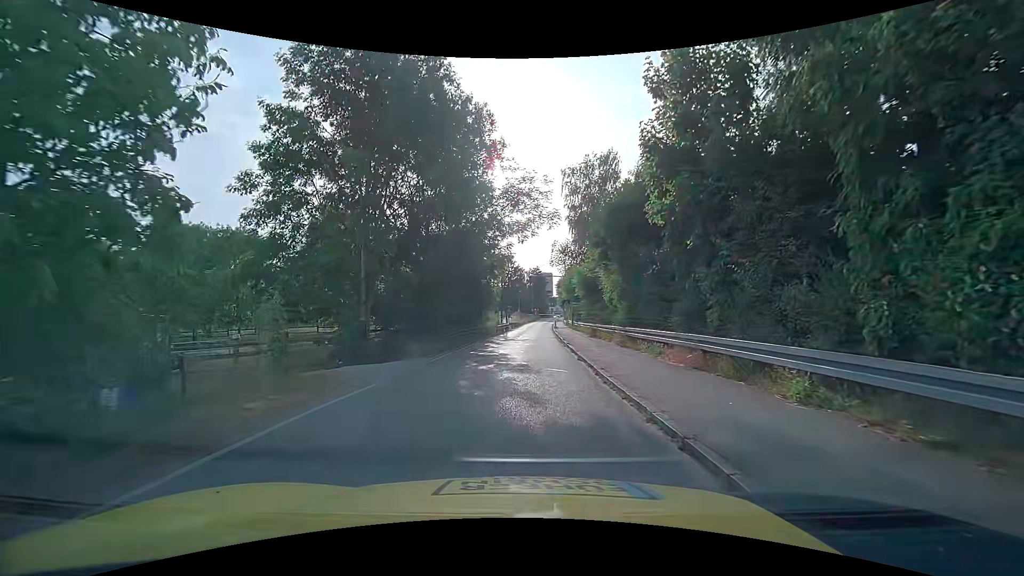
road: unclassified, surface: asphalt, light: Day
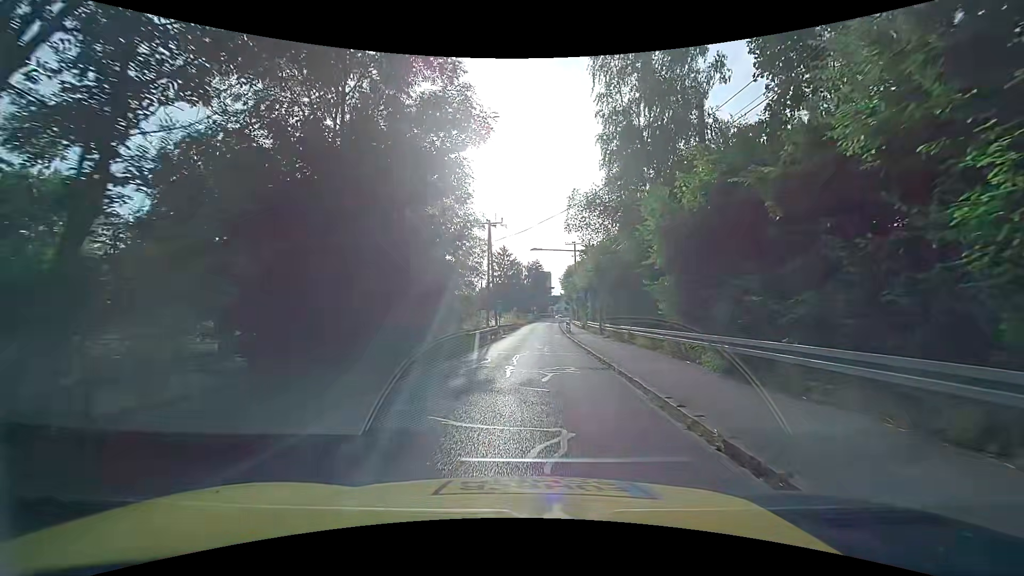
(+0.2, +20.9) m; +1°
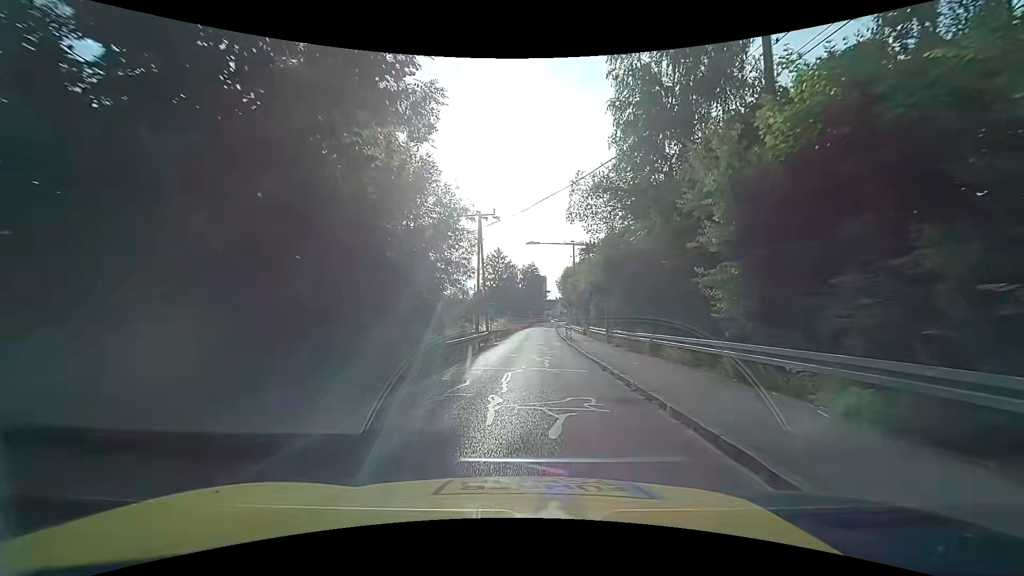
(0.0, +5.1) m; 0°
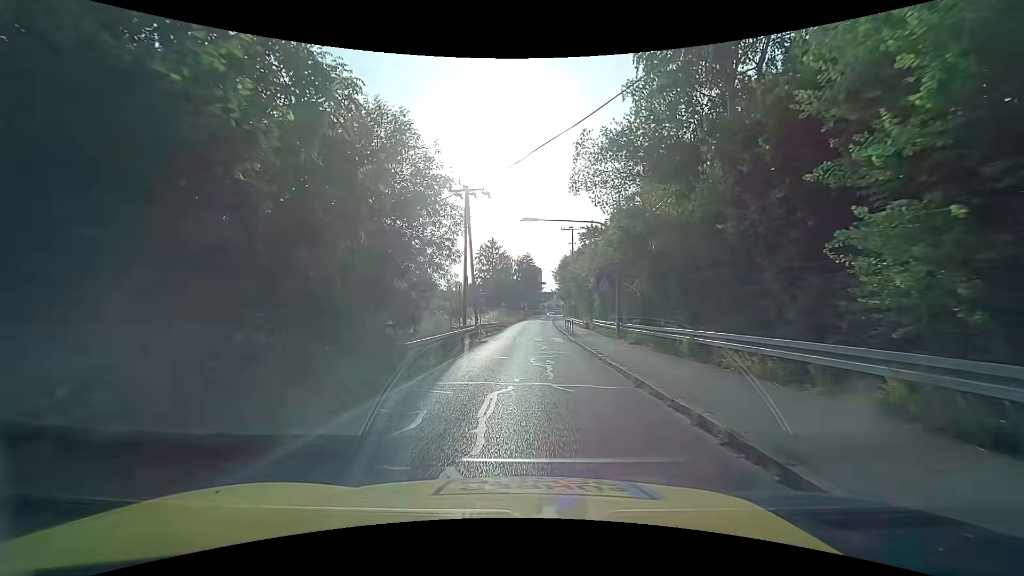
(0.0, +4.6) m; +1°
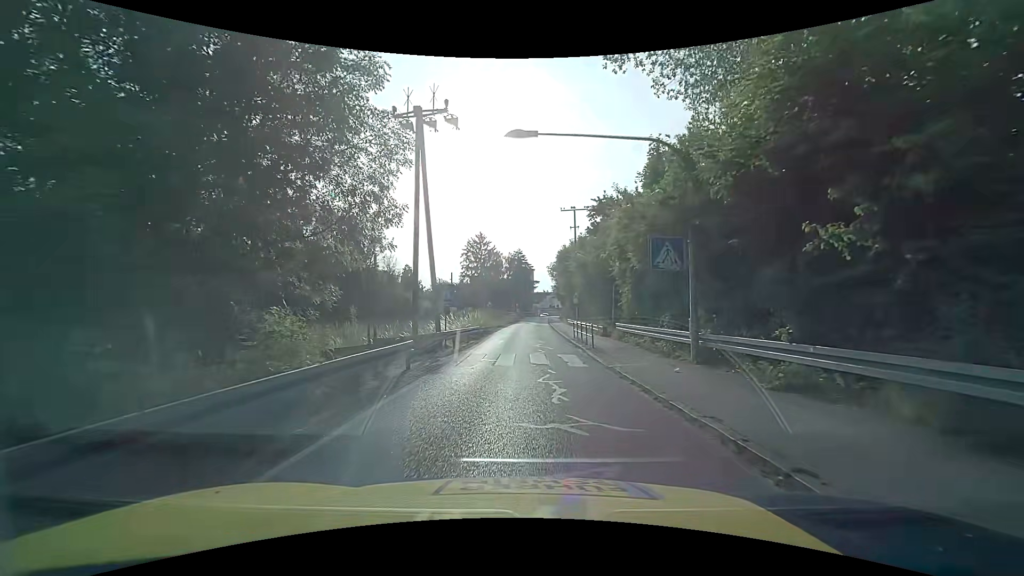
(+0.1, +11.8) m; +2°
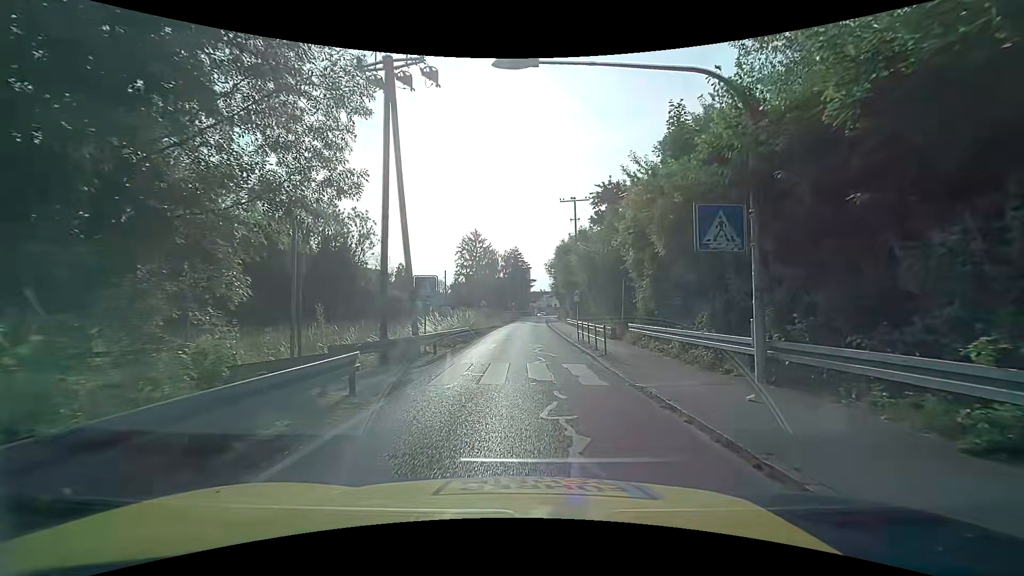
(-0.1, +3.6) m; -1°
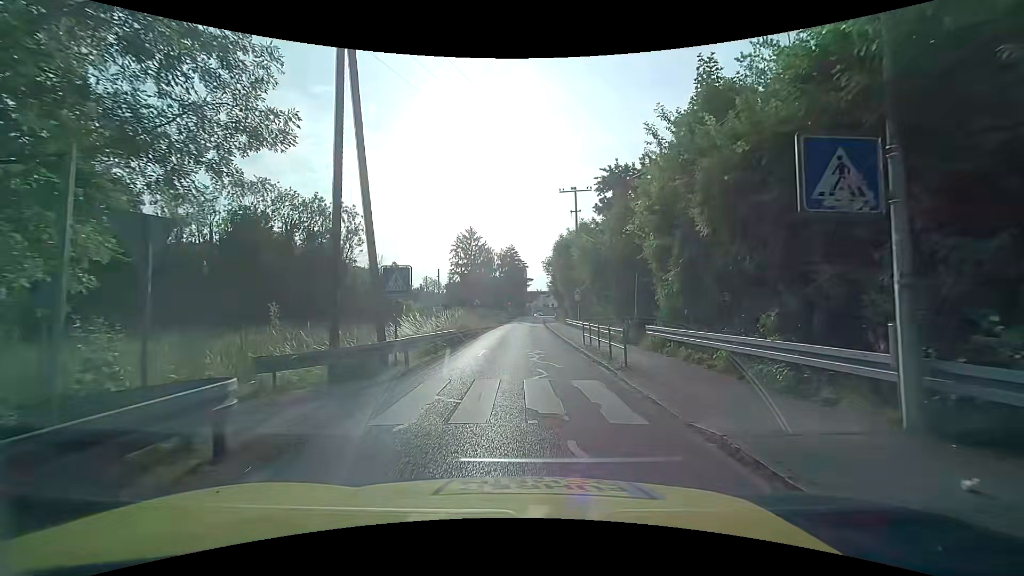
(0.0, +3.5) m; 0°
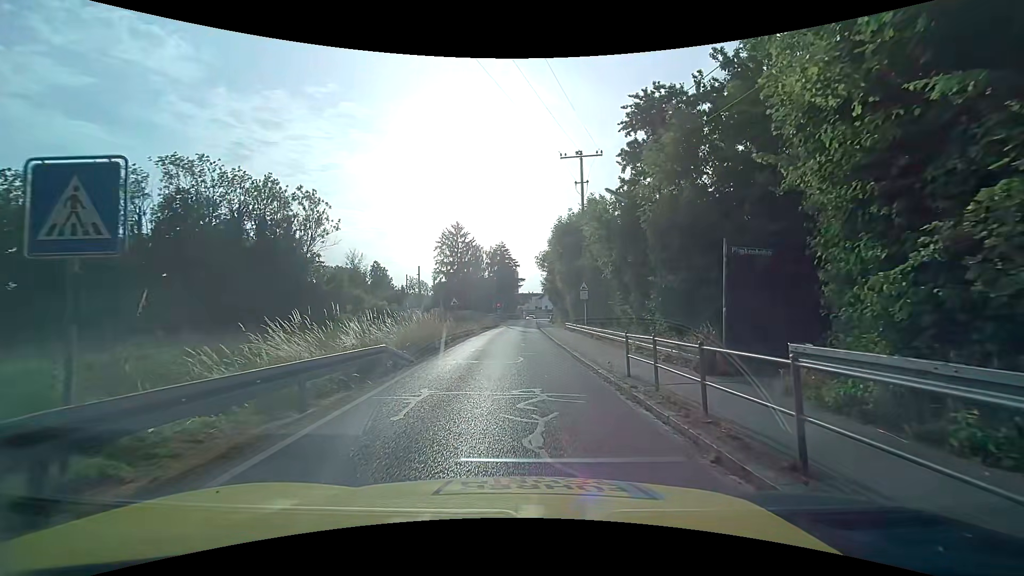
(+0.2, +9.6) m; +2°
